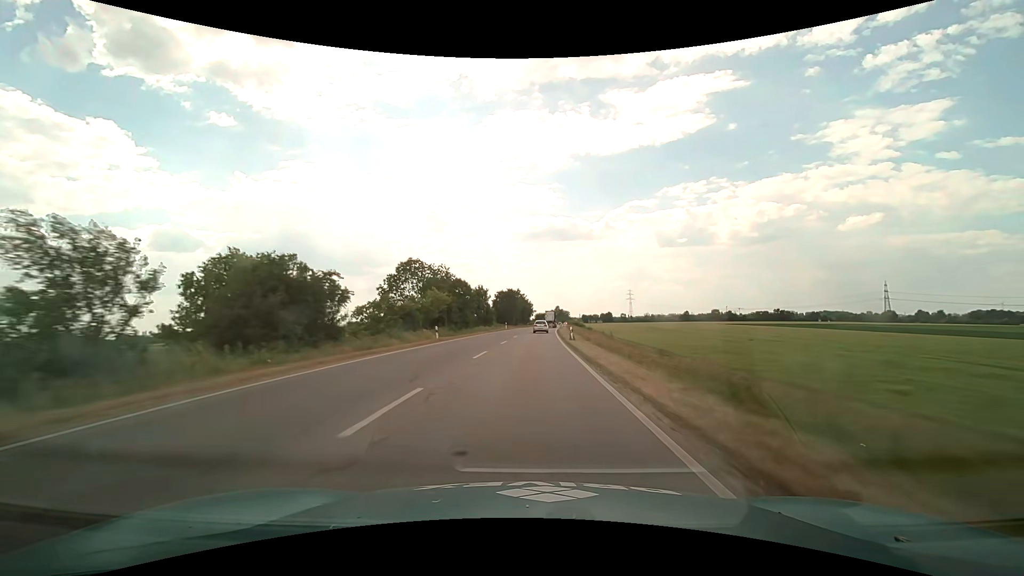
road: primary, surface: asphalt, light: Day
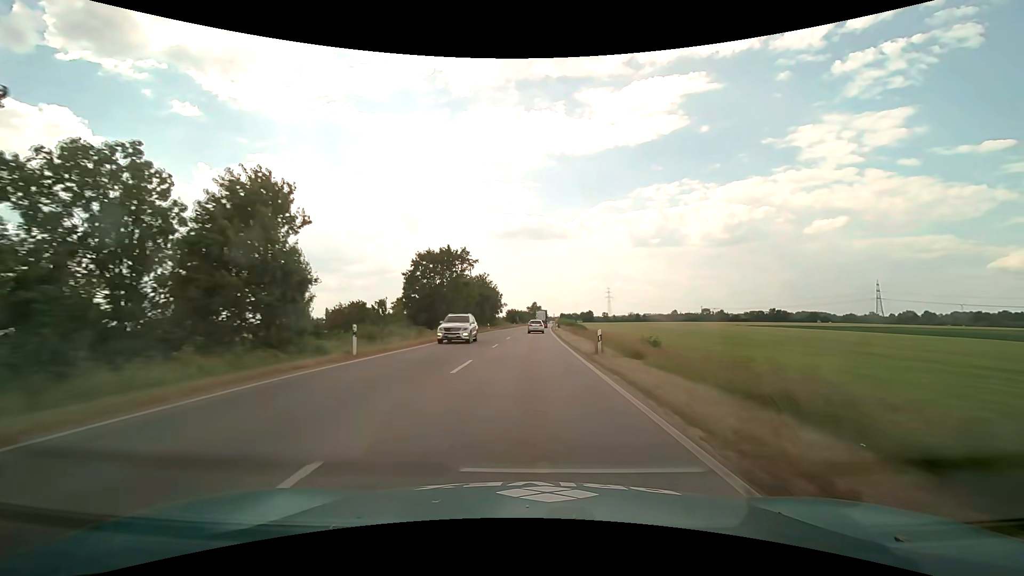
(+1.7, +65.9) m; +3°
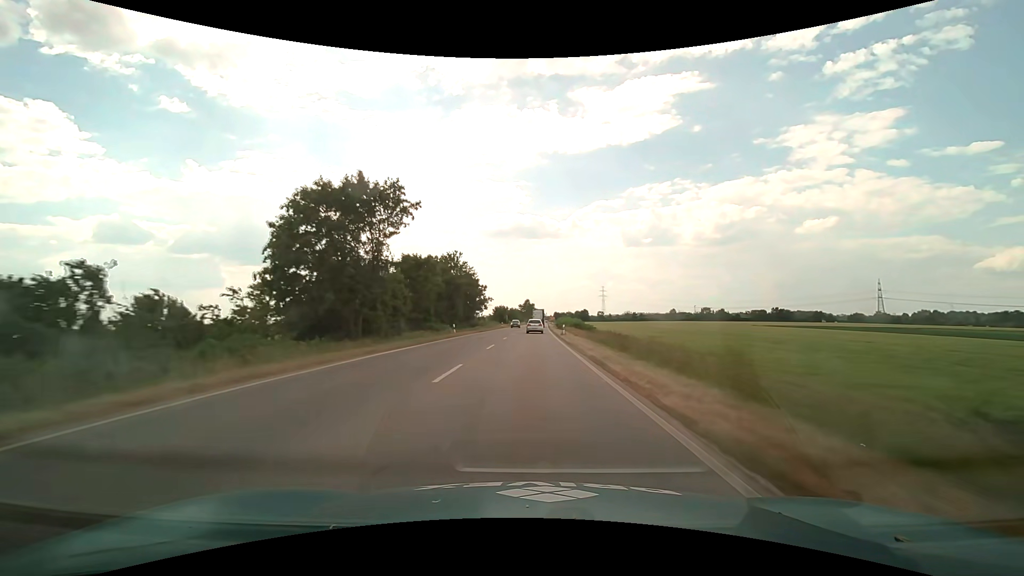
(+0.2, +26.1) m; +1°
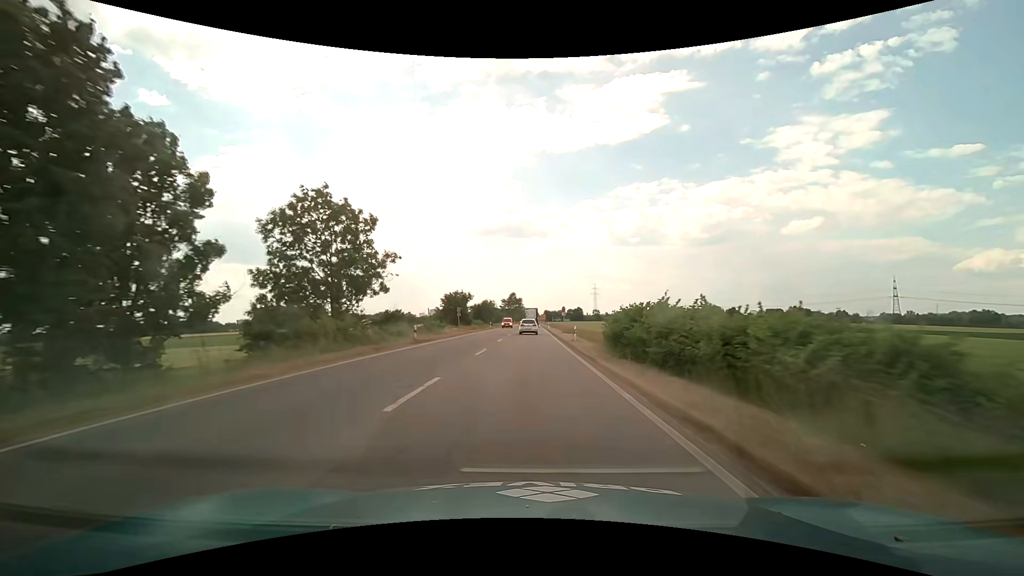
(+0.9, +63.9) m; +2°
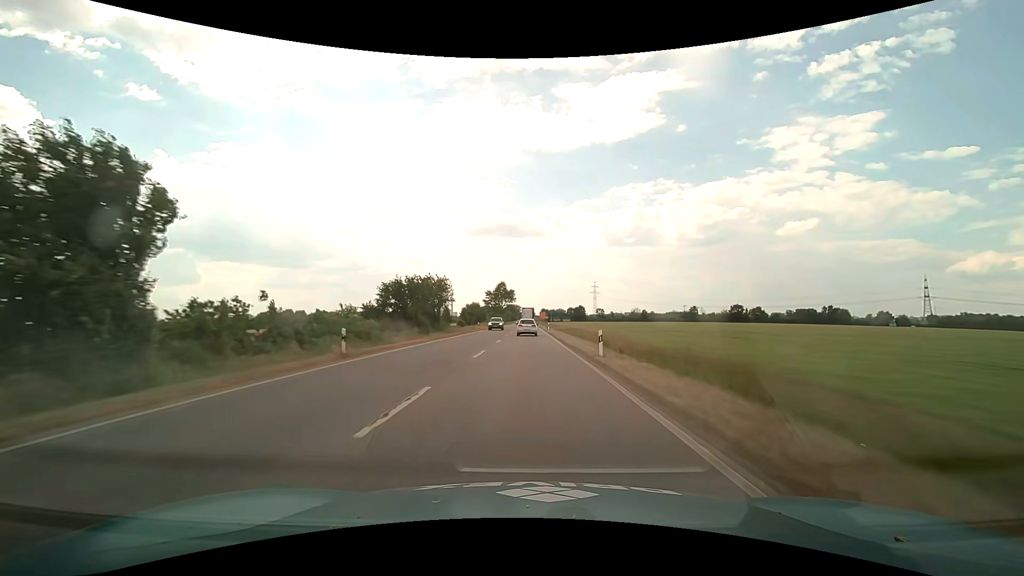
(+0.1, +61.8) m; 0°
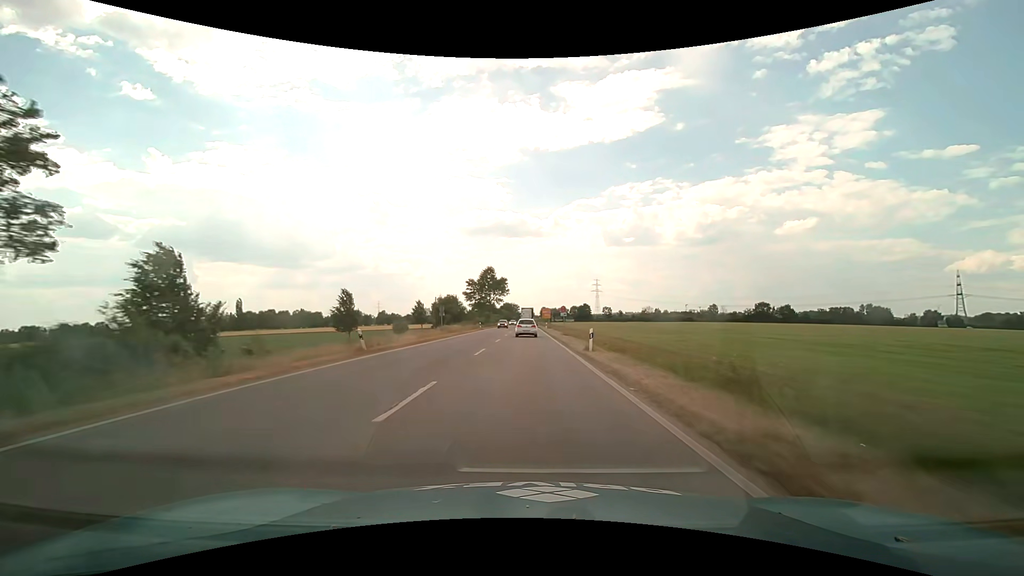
(0.0, +47.6) m; 0°
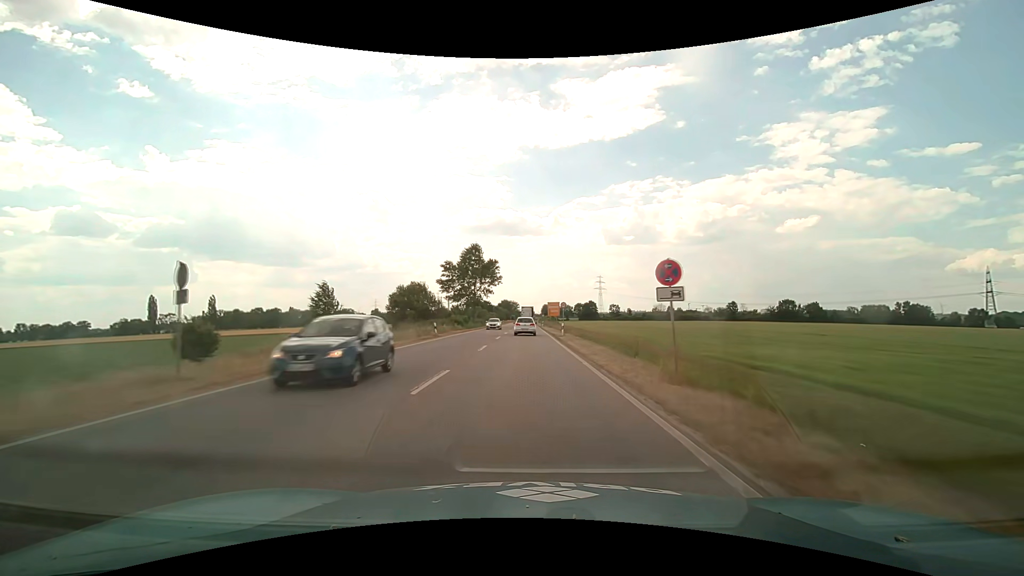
(0.0, +34.1) m; 0°
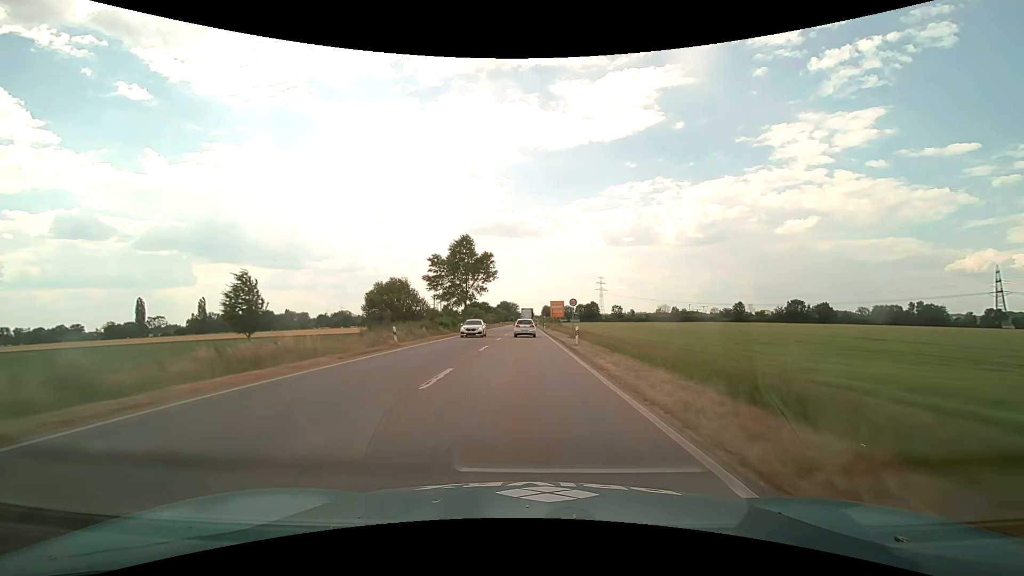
(0.0, +11.1) m; 0°
(0, +10) (0, +20) (0, +30) (0, +40) (0, +50) (0, +60) (0, +70) (0, +80) (0, +90) (0, +100) m
